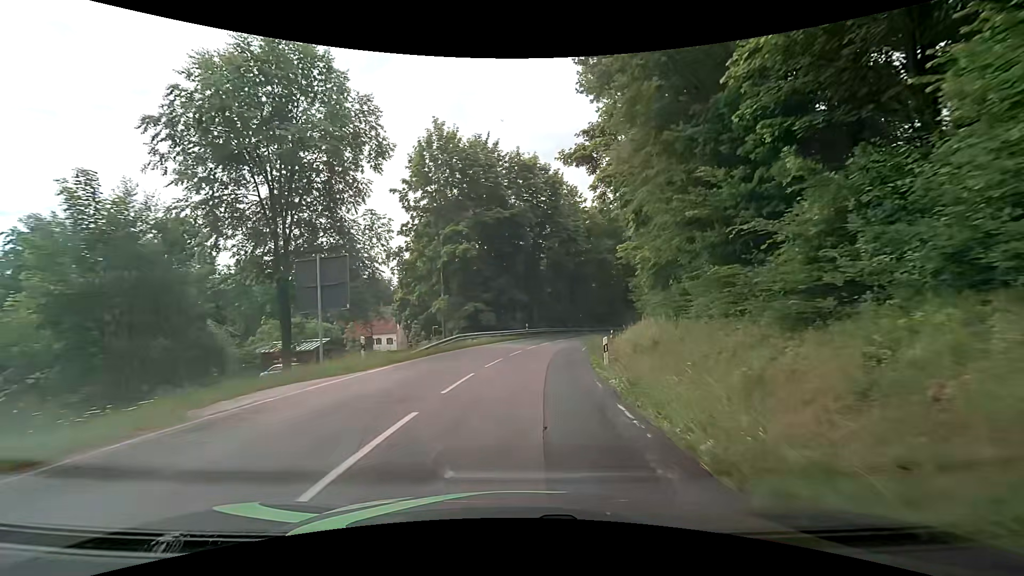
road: tertiary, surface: asphalt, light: Day
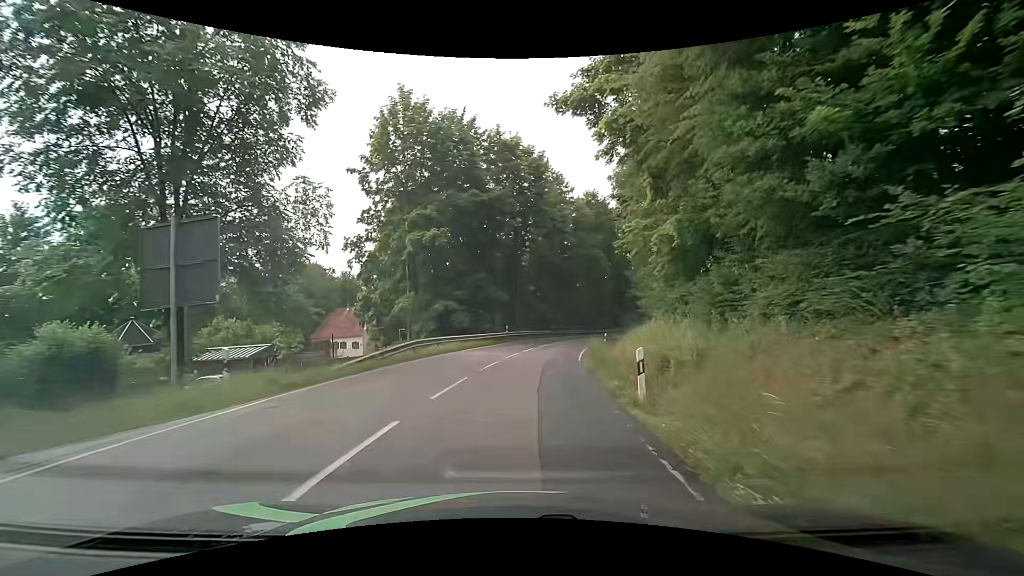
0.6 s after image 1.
(+0.1, +6.7) m; +1°
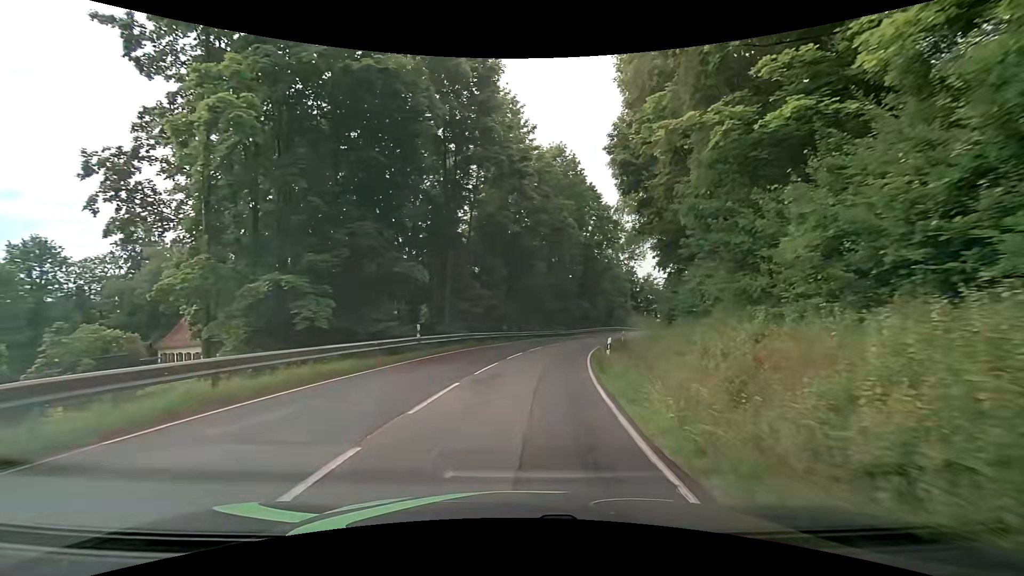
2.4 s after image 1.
(+1.0, +19.9) m; +7°
(0, +10) (+1, +20) (+2, +30) (+4, +40) (+7, +49) (+11, +58) (+15, +67) (+21, +76) (+27, +84) (+33, +91) m
